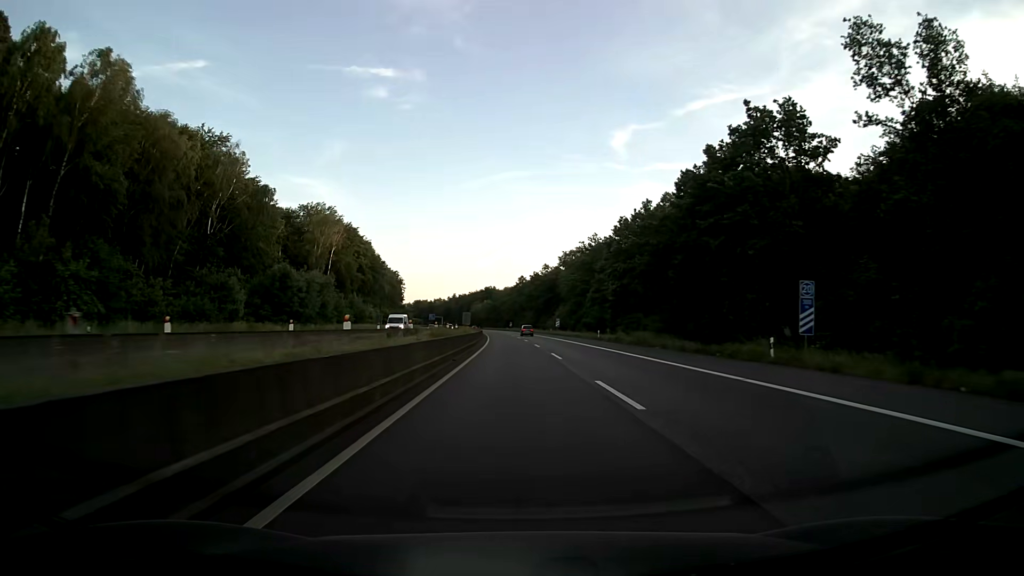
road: motorway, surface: asphalt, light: Day
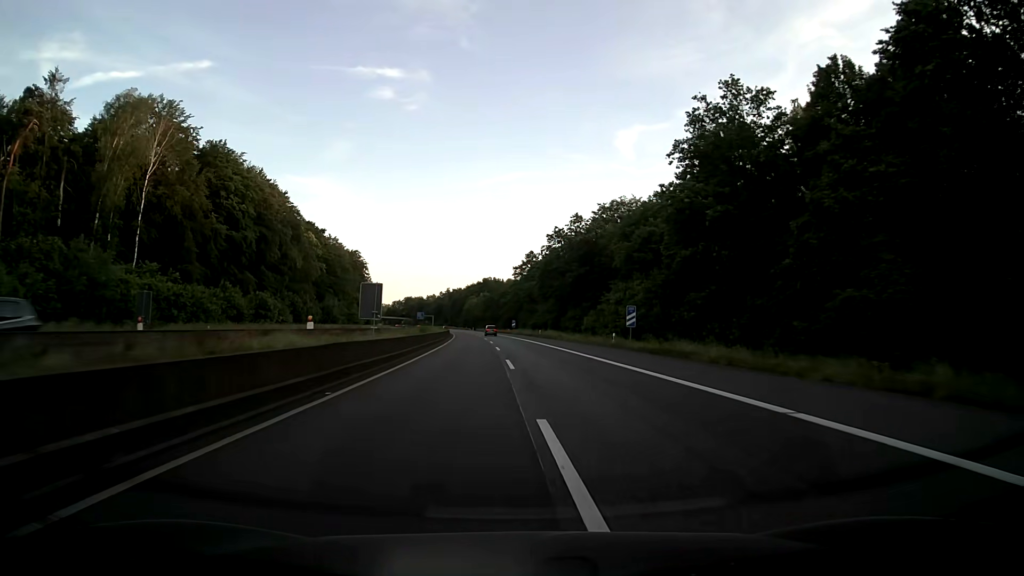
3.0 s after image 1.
(-0.2, +79.2) m; -1°
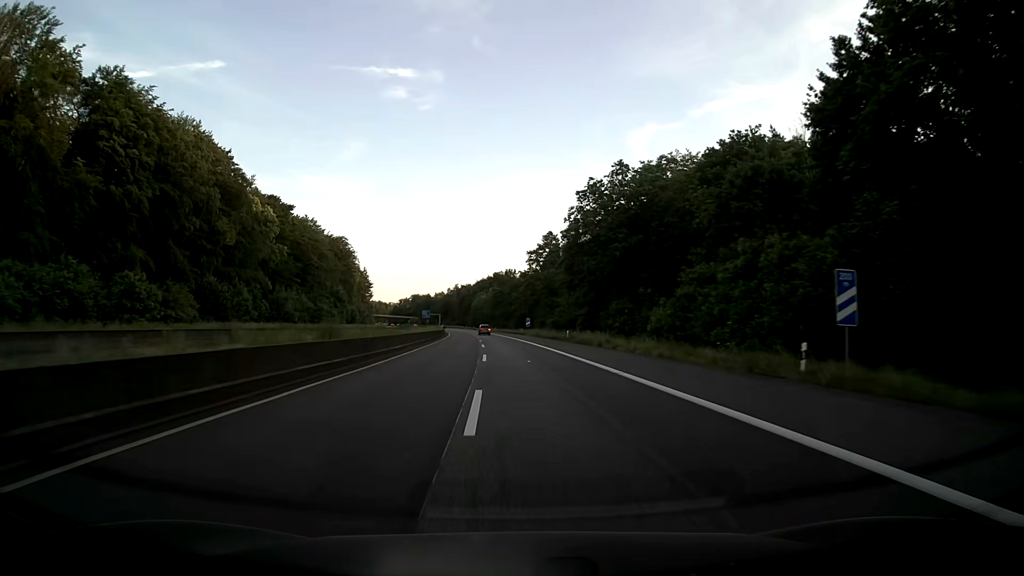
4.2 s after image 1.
(-0.2, +31.7) m; -1°
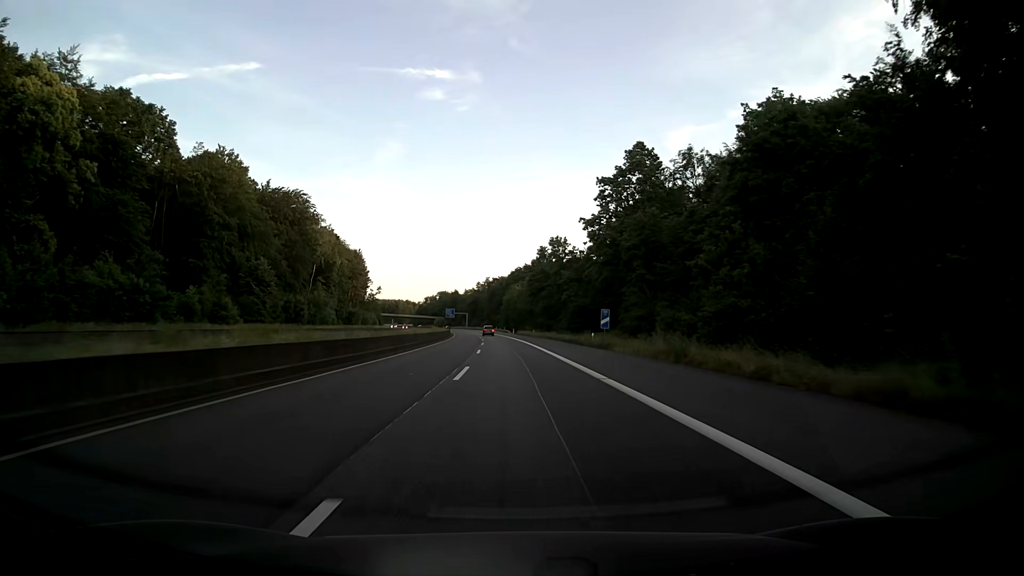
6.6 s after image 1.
(-2.0, +63.3) m; -4°
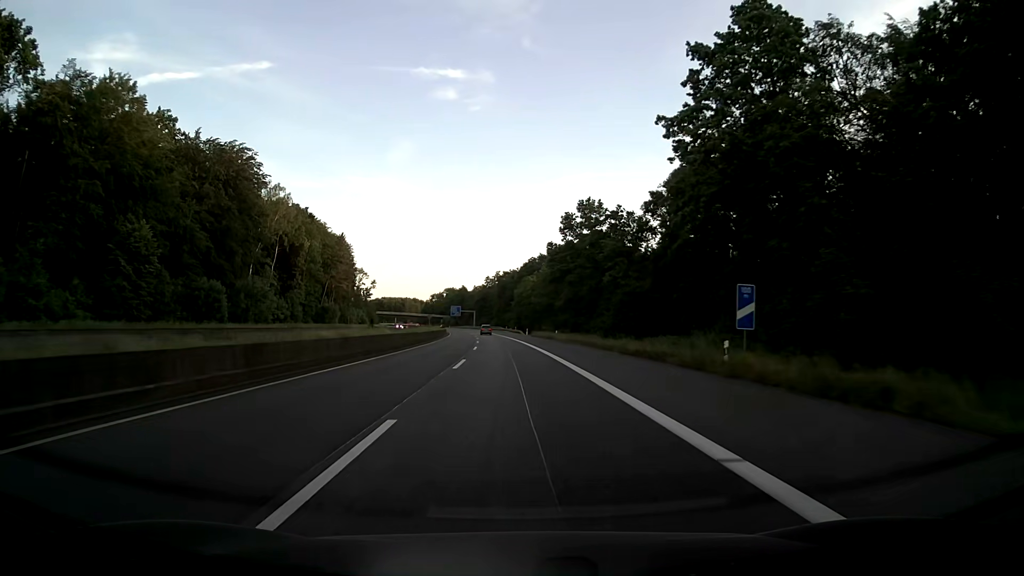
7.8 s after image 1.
(-0.1, +31.7) m; -1°
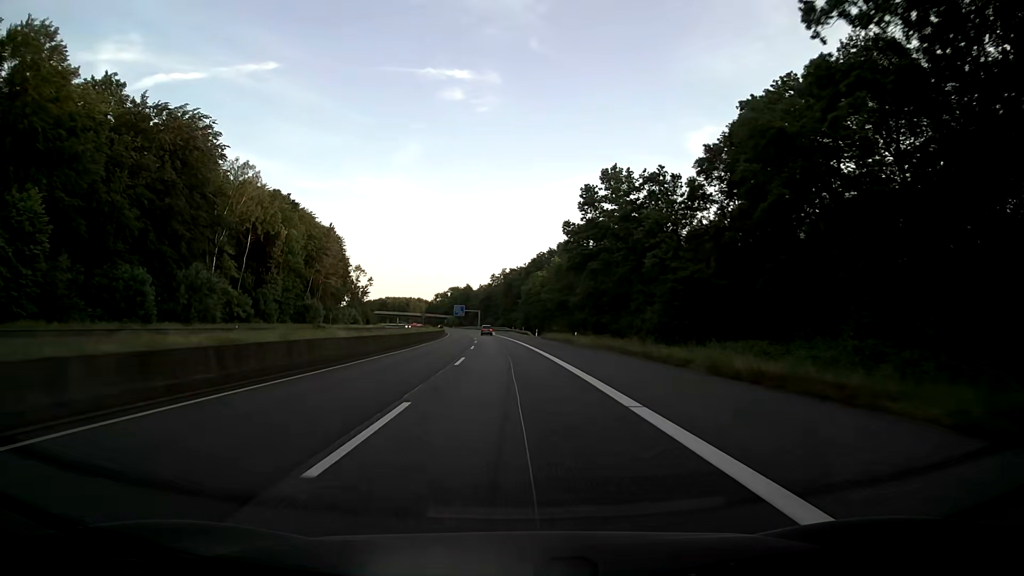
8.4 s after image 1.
(-0.1, +15.9) m; -1°
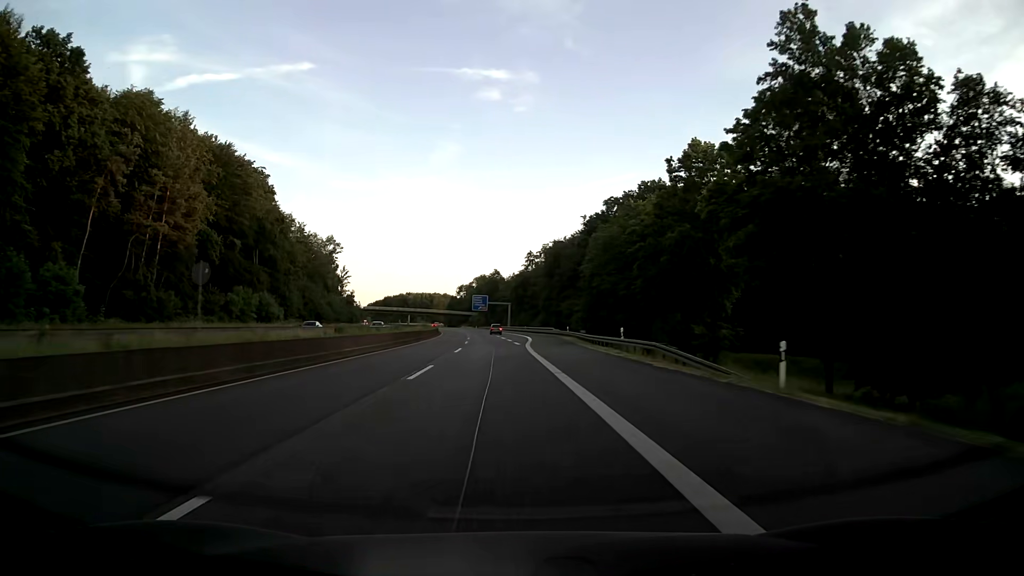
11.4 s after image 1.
(-2.5, +79.3) m; -3°
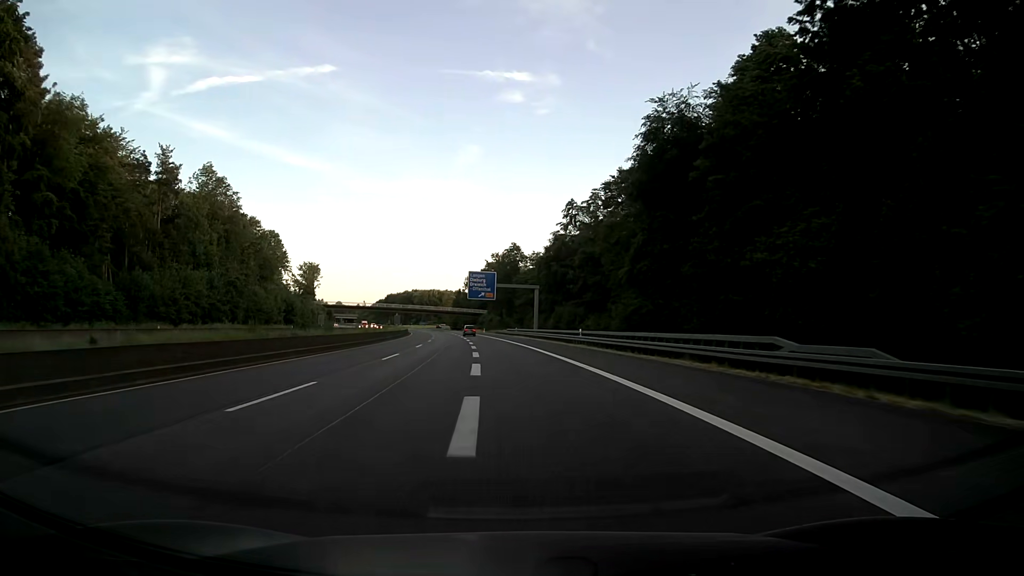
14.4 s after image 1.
(-1.3, +79.2) m; -2°
(0, +10) (0, +20) (0, +30) (-1, +40) (-1, +50) (-2, +60) (-3, +70) (-4, +80) (-5, +90) (-6, +100) m
